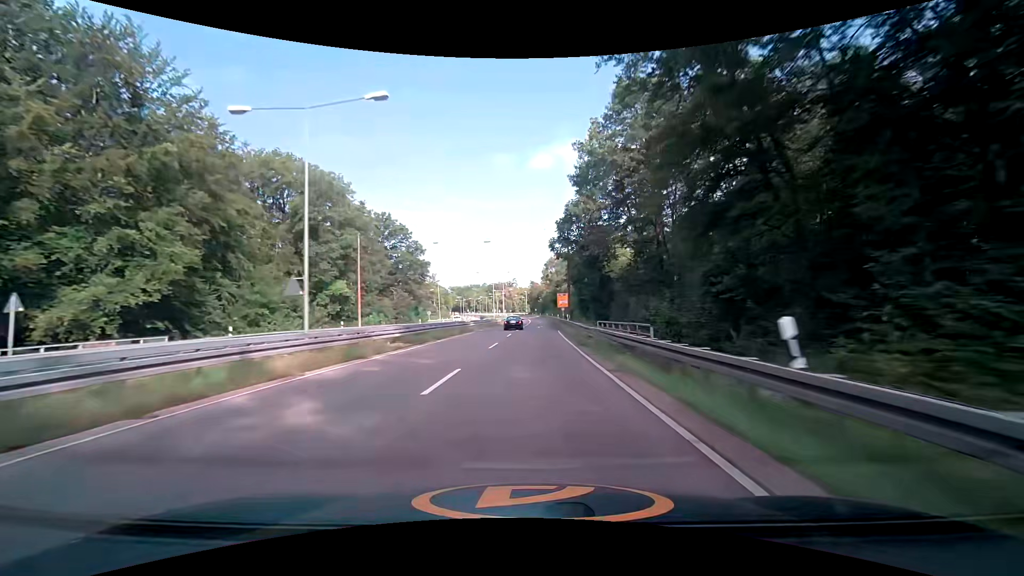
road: trunk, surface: asphalt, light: Day
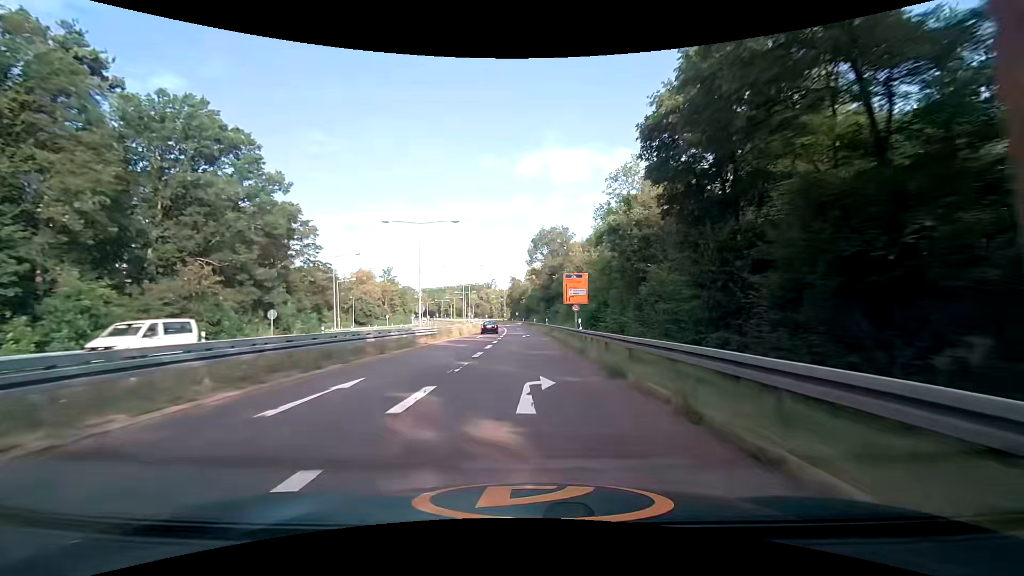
(+0.9, +50.3) m; +2°
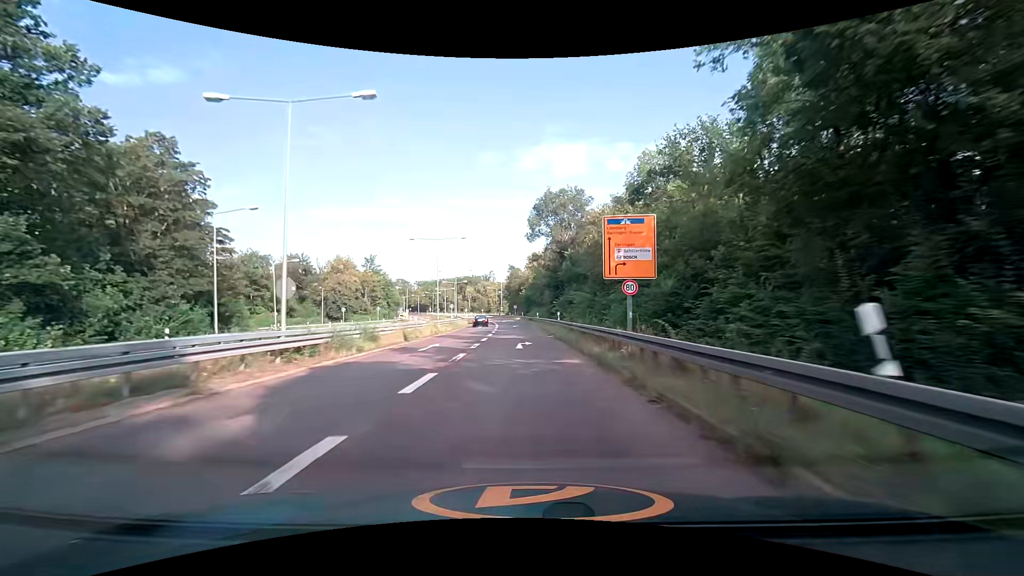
(+0.1, +22.0) m; 0°
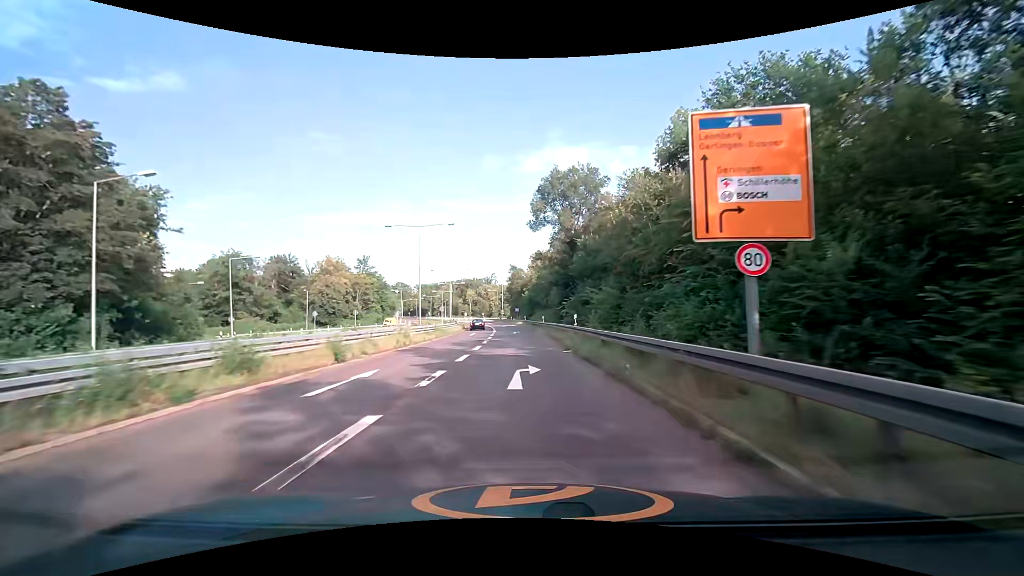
(0.0, +10.4) m; 0°
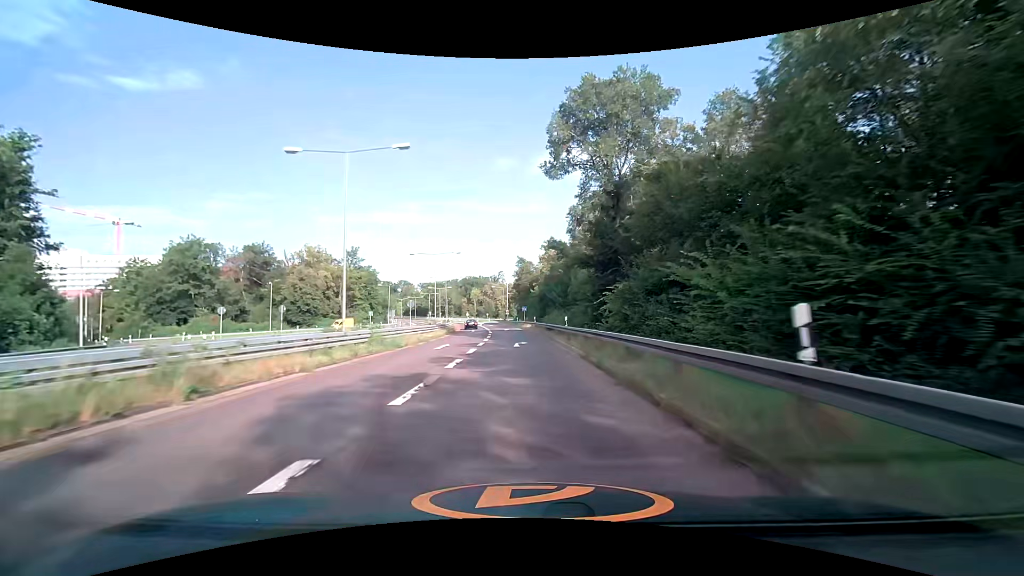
(-0.3, +20.1) m; -1°
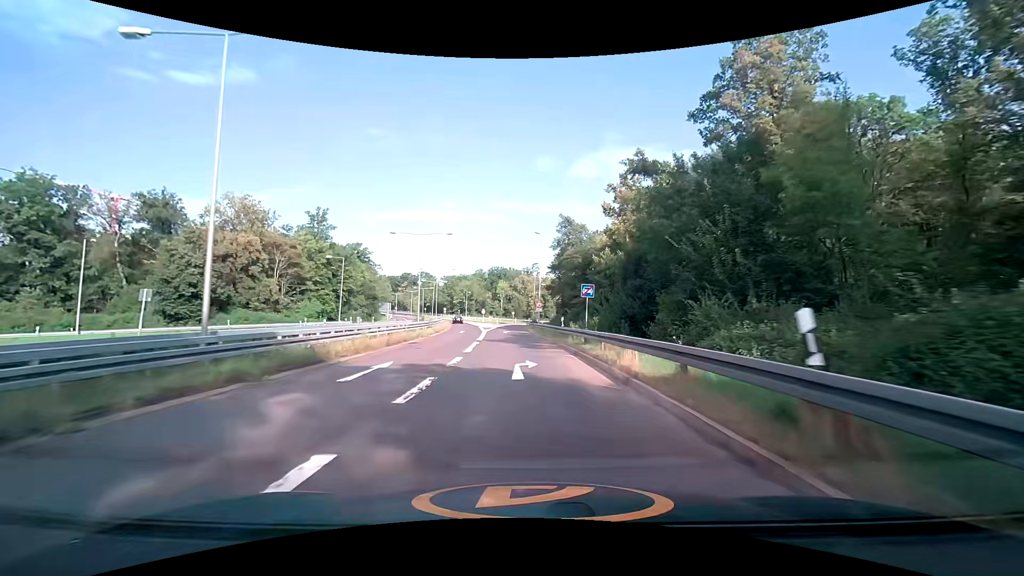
(-1.4, +47.9) m; -4°
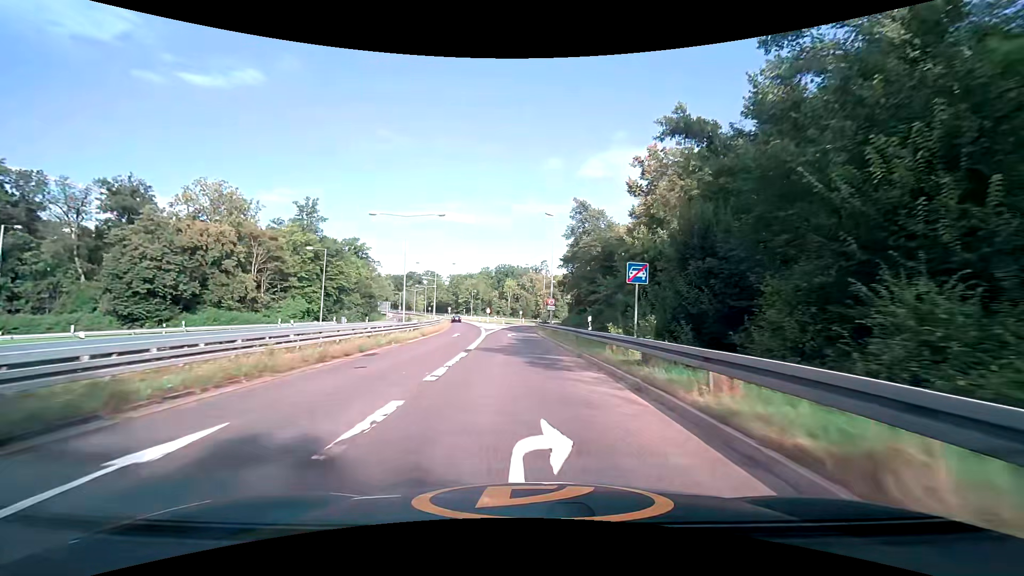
(-0.1, +9.1) m; -1°
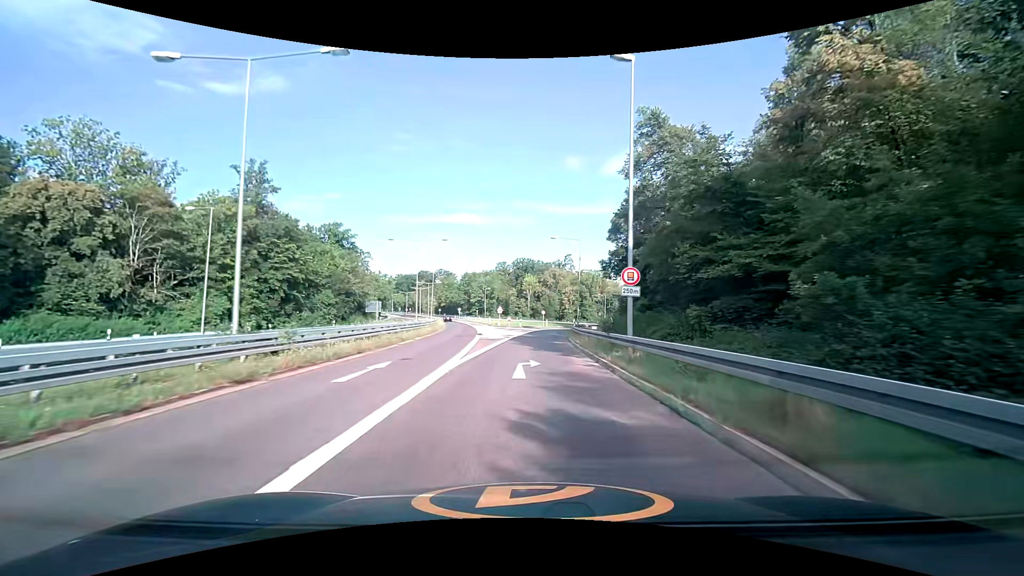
(-0.6, +25.5) m; -3°
(0, +10) (0, +20) (+1, +30) (+1, +40) (+2, +50) (+3, +60) (+5, +70) (+7, +79) (+10, +89) (+13, +98) m
